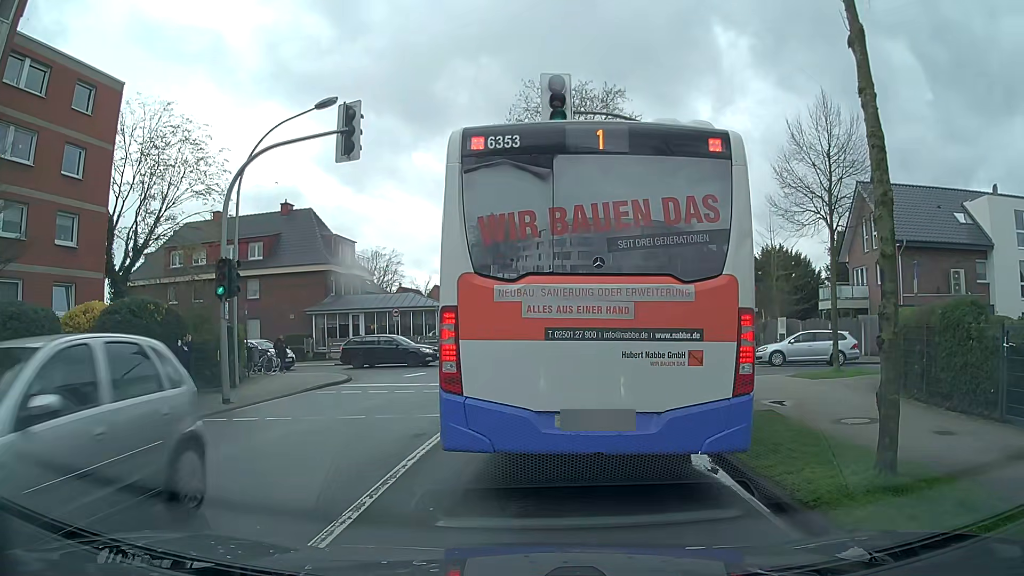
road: secondary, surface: asphalt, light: Day
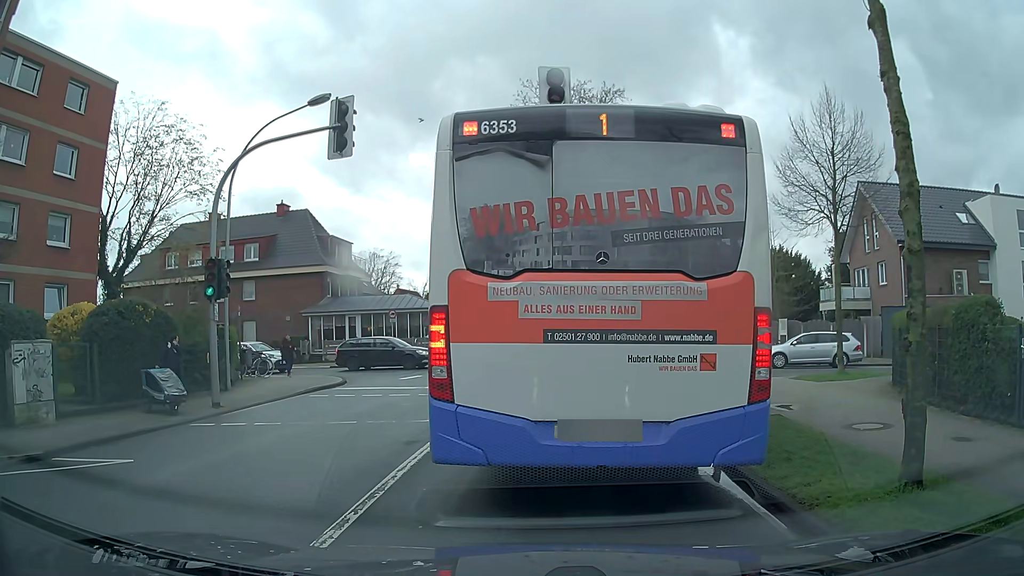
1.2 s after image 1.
(0.0, +0.4) m; 0°
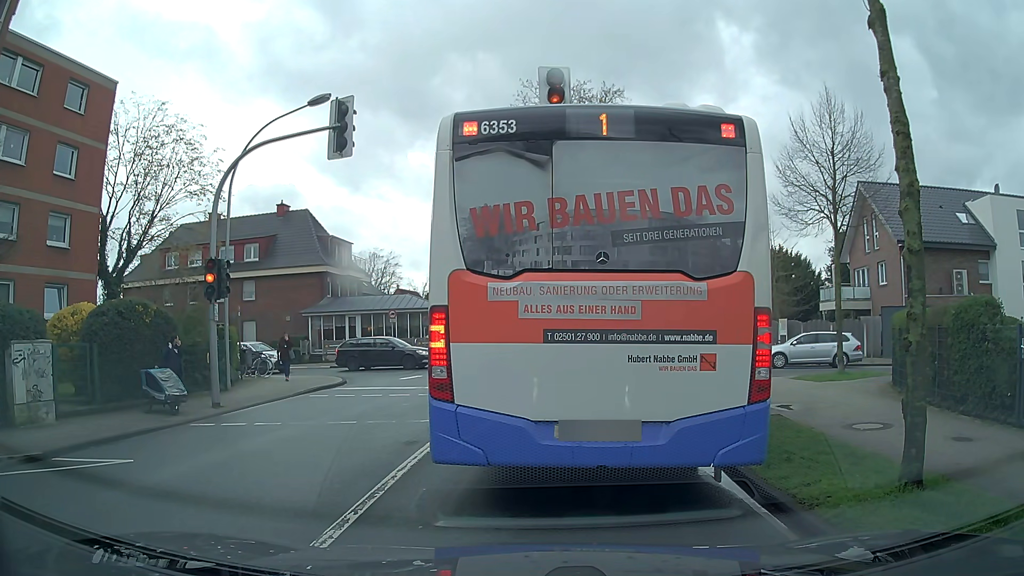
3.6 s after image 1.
(0.0, +0.1) m; 0°
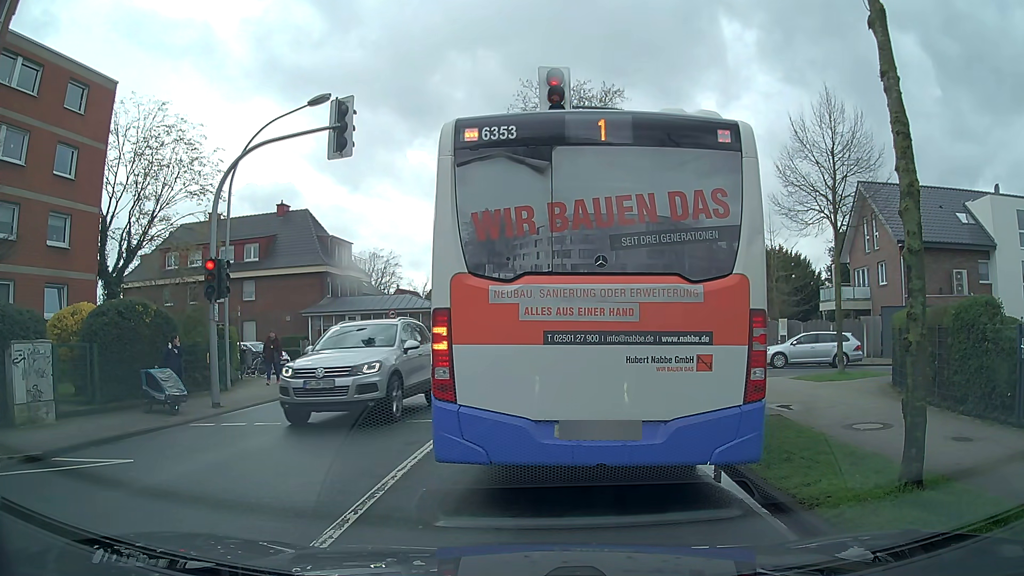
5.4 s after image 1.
(0.0, 0.0) m; 0°
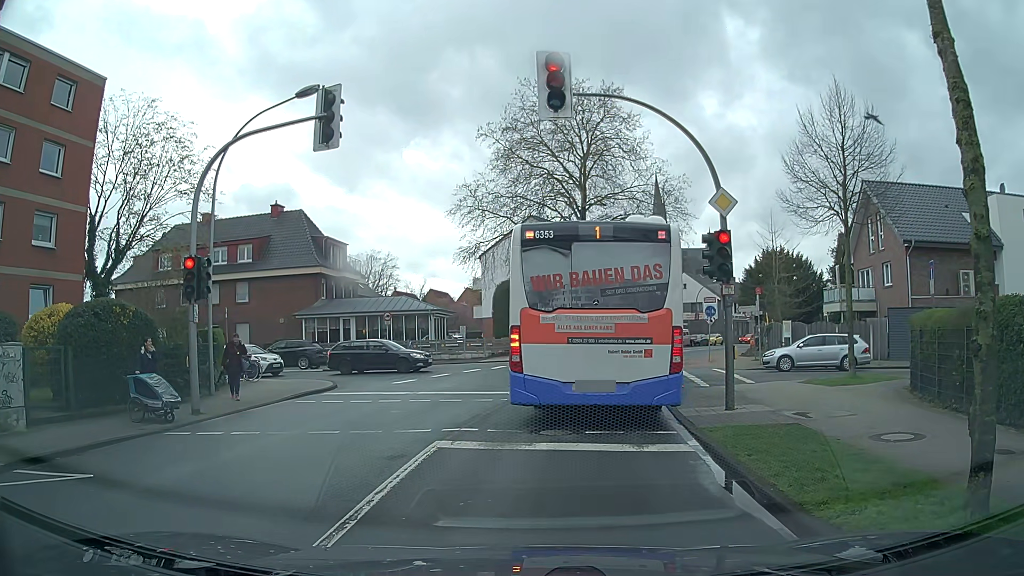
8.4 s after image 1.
(0.0, +0.9) m; 0°
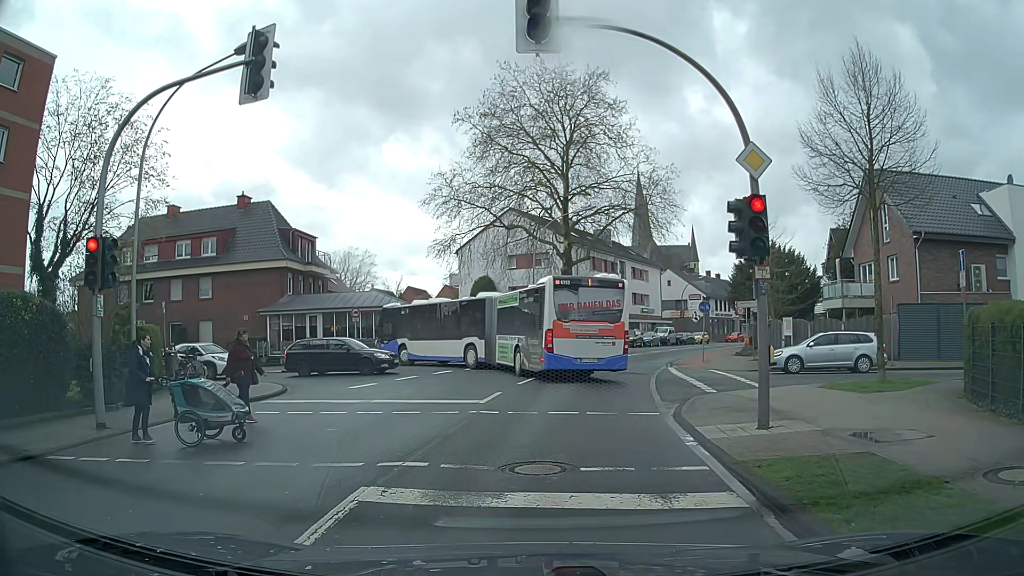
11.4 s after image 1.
(0.0, +2.9) m; 0°
